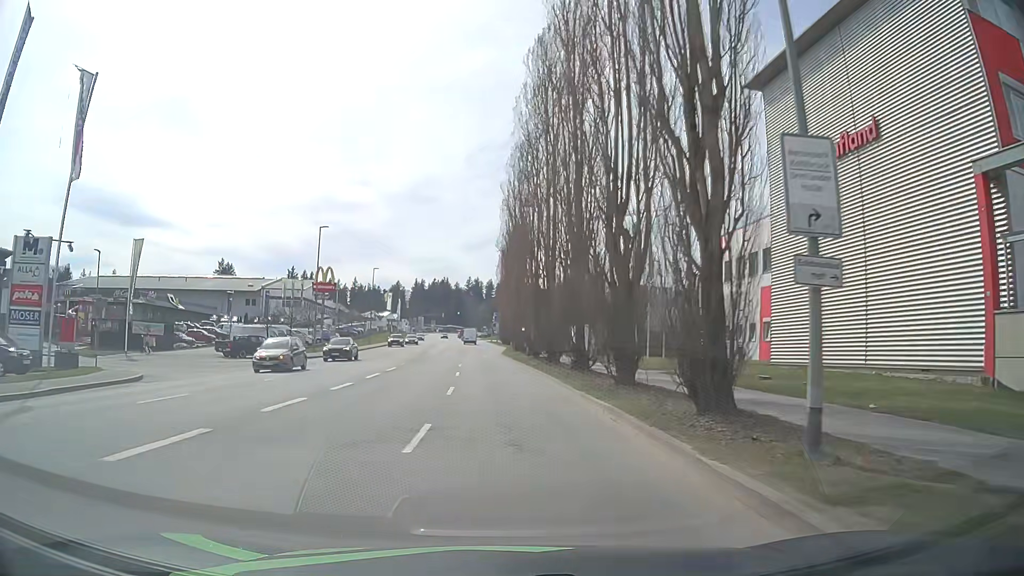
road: tertiary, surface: asphalt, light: Day
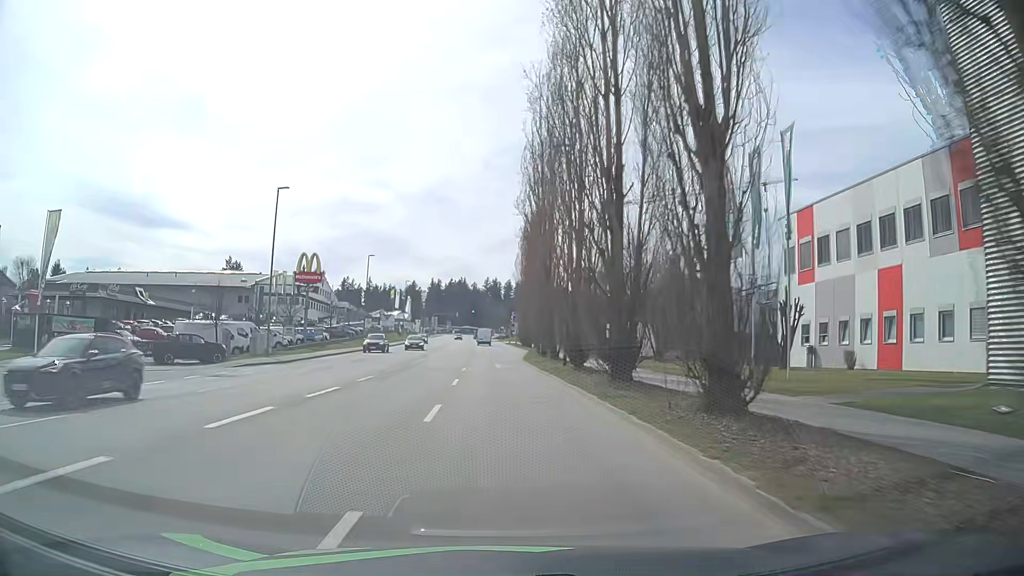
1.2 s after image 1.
(-0.2, +15.0) m; -2°
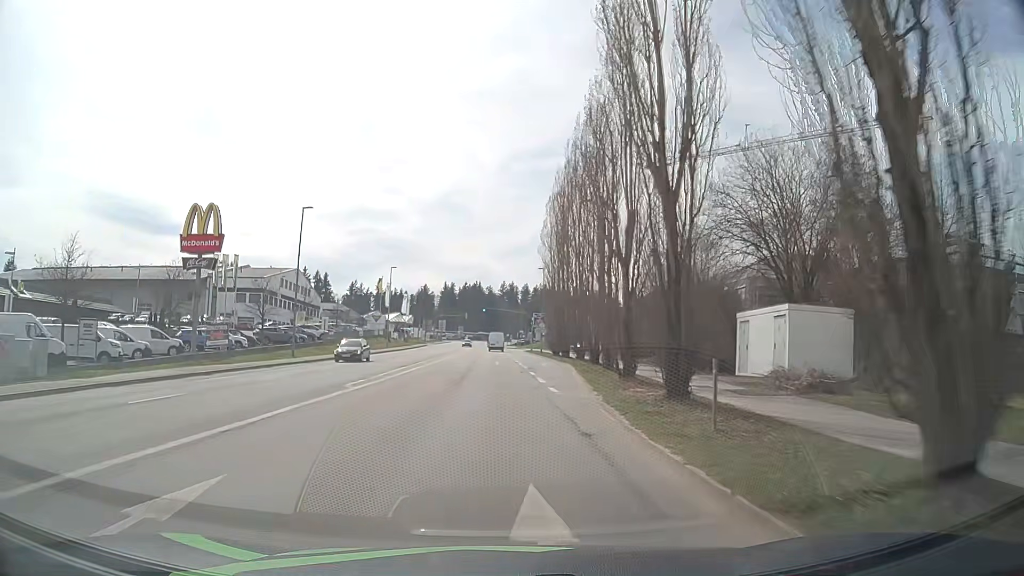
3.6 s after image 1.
(-0.4, +30.9) m; -1°
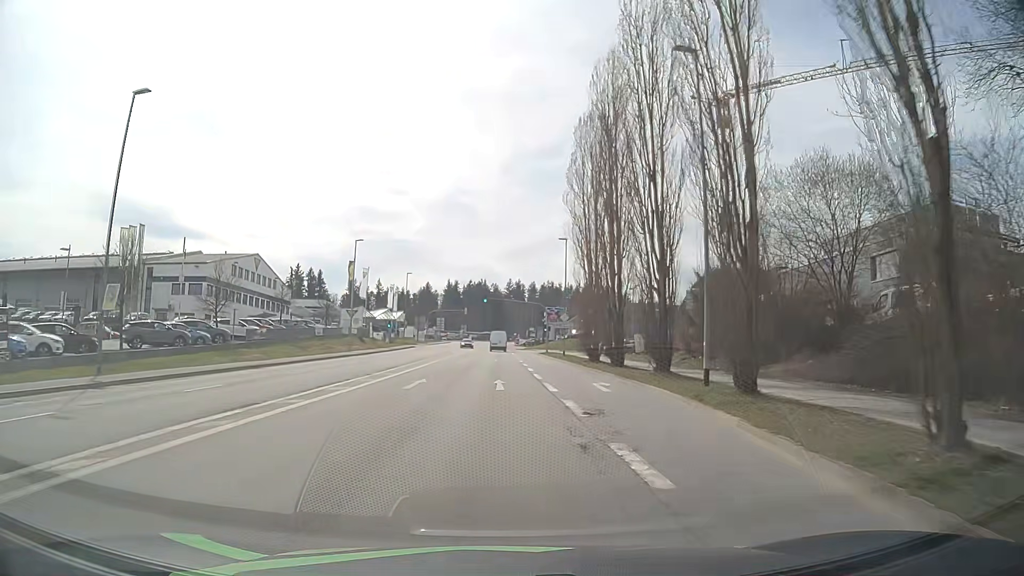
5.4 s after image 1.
(-0.1, +23.8) m; 0°
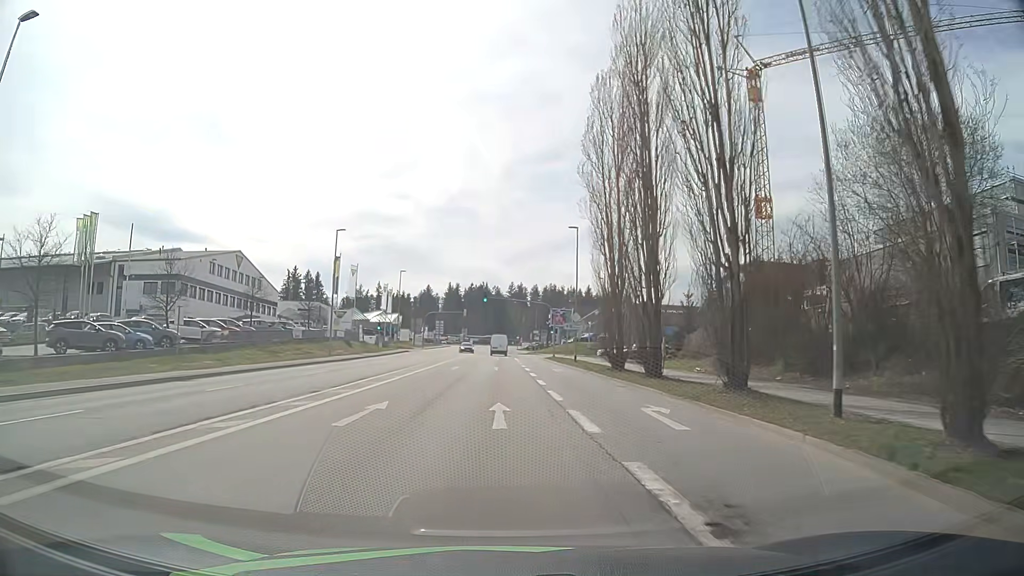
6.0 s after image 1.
(0.0, +8.0) m; 0°
(0, +10) (0, +20) (0, +30) (0, +40) (0, +50) (0, +60) (0, +70) (0, +80) (0, +90) (-1, +100) m
